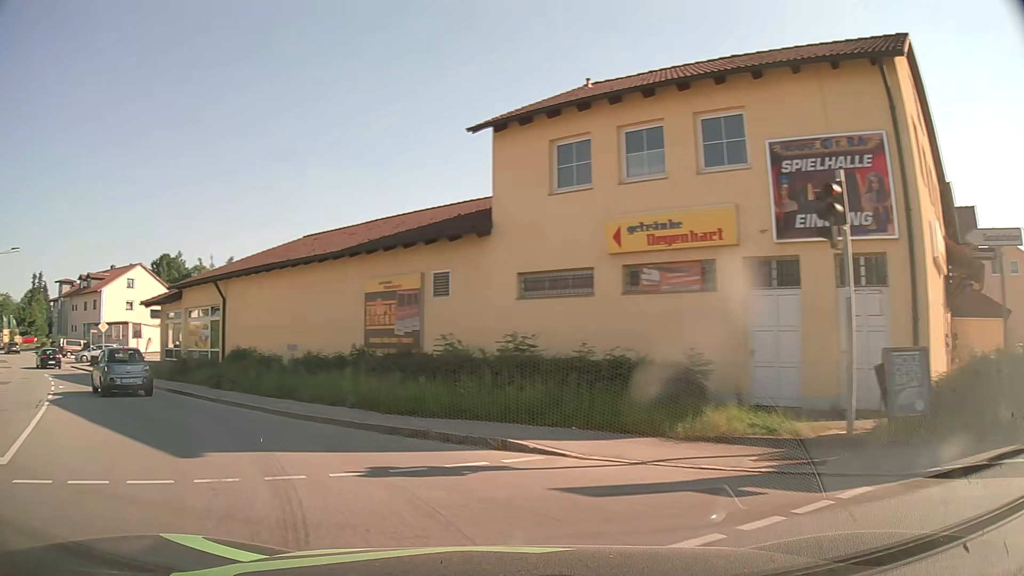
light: Day
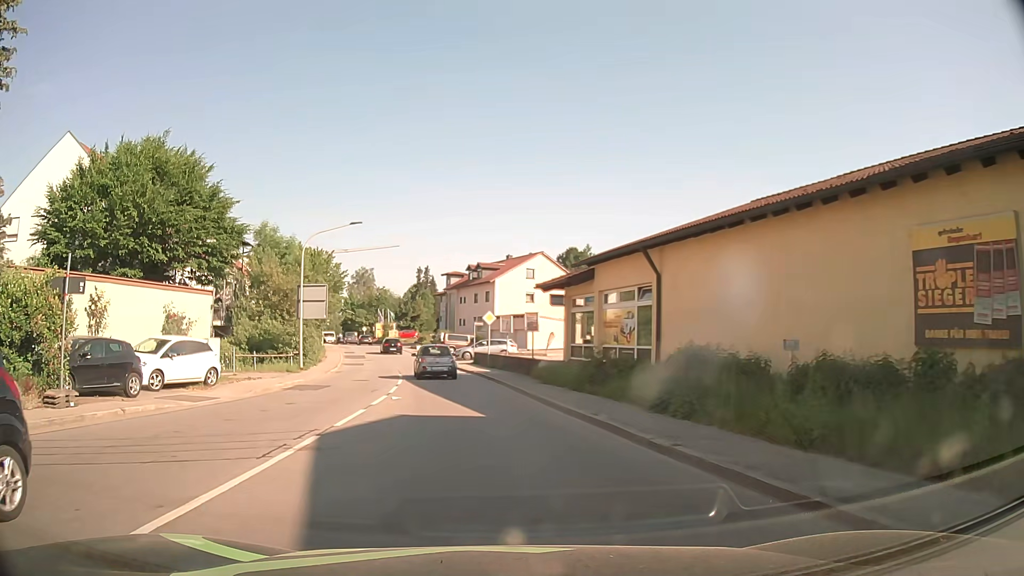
(-3.2, +8.5) m; -35°
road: secondary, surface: asphalt
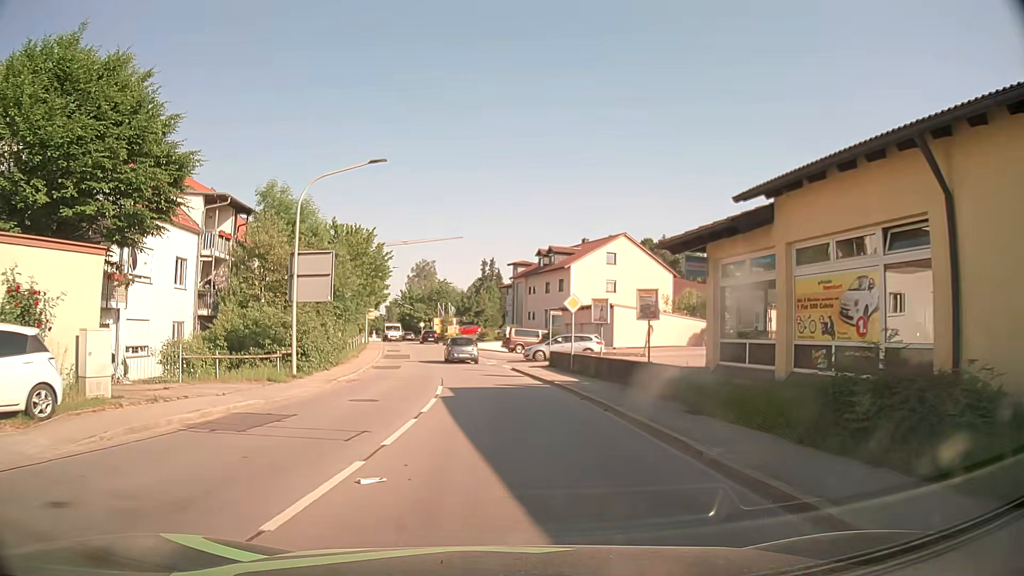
(-0.8, +11.6) m; -6°
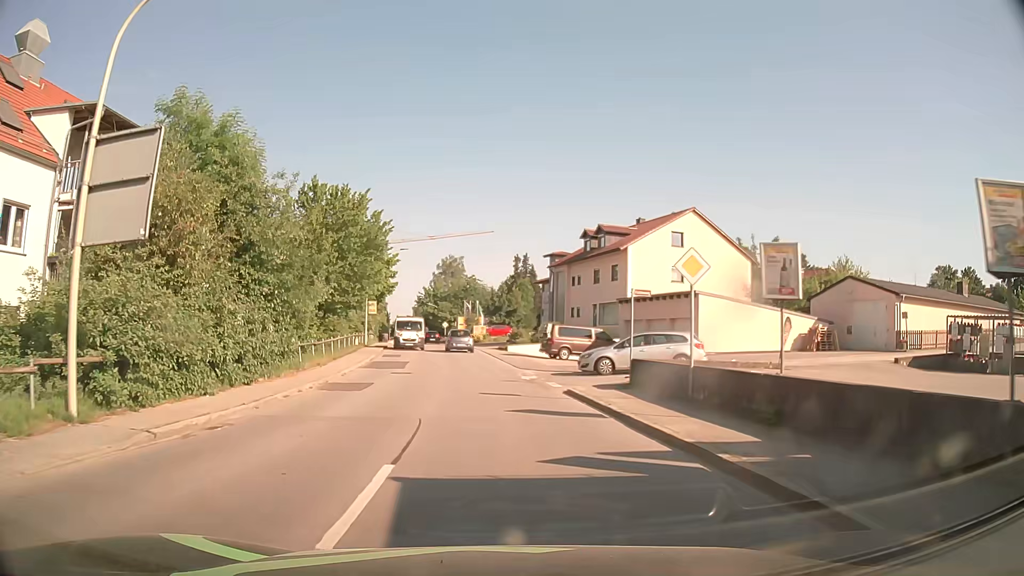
(-0.3, +14.3) m; -2°
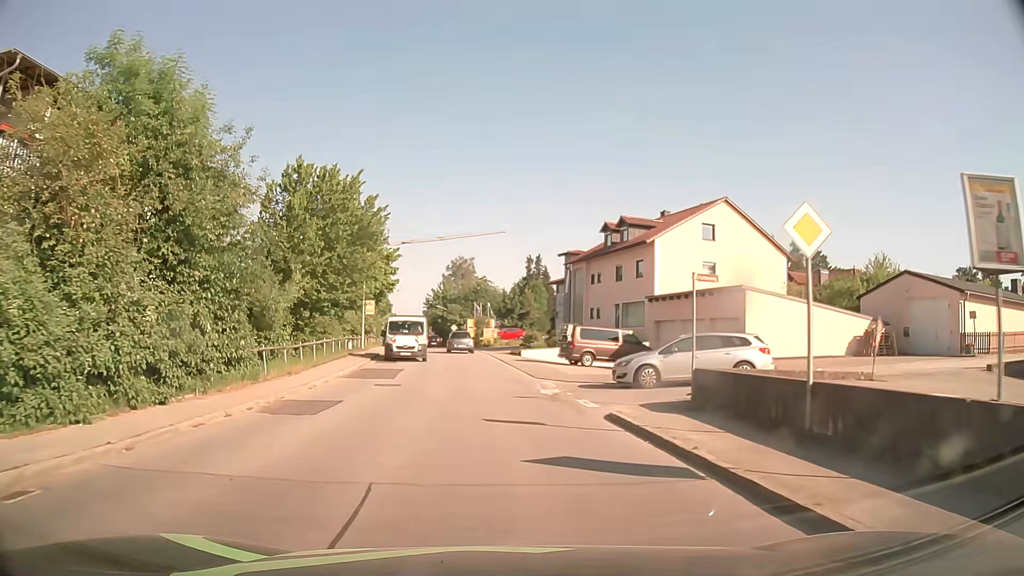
(-0.1, +5.3) m; -2°
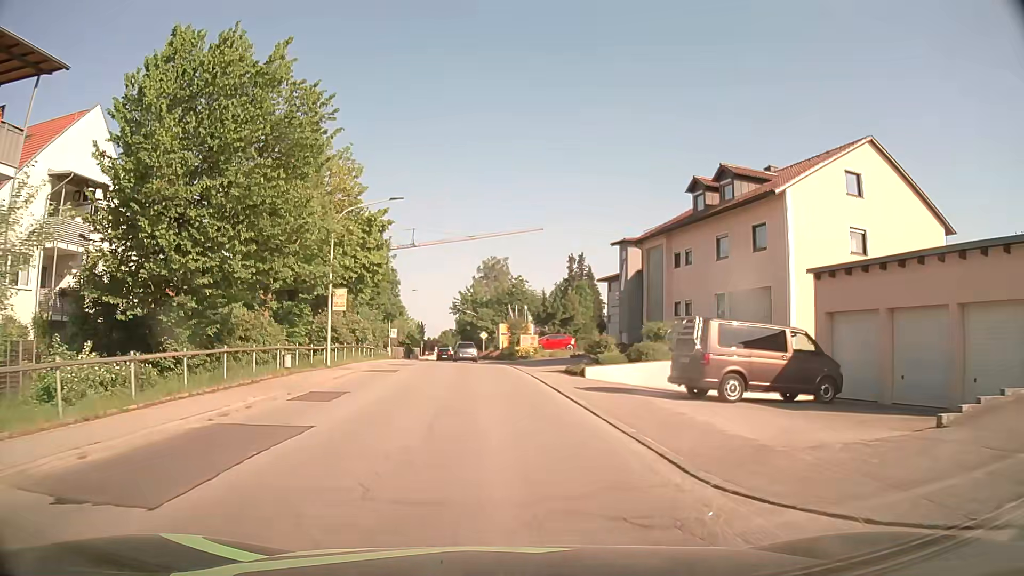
(-0.4, +17.0) m; -3°
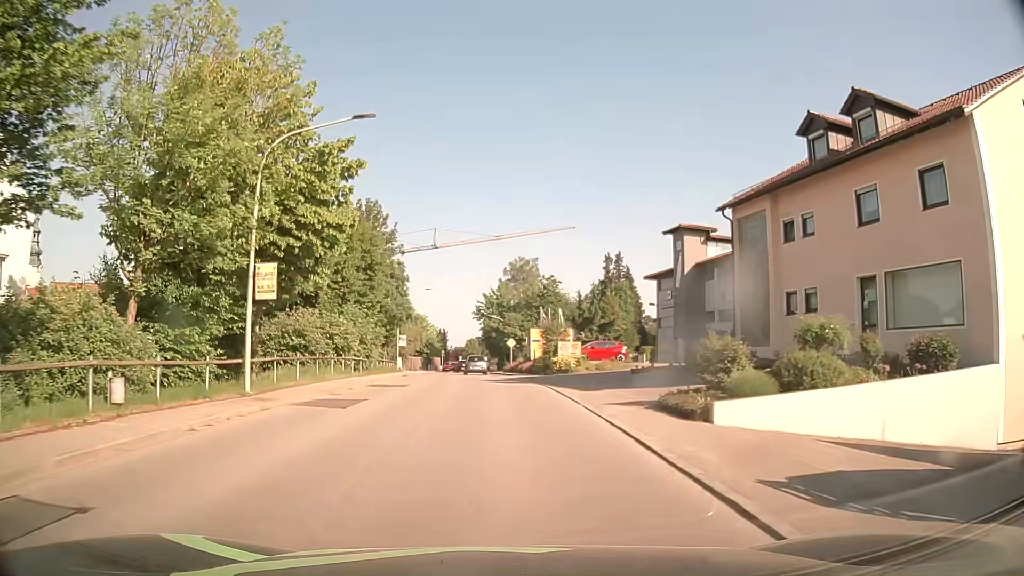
(-0.3, +12.1) m; -2°
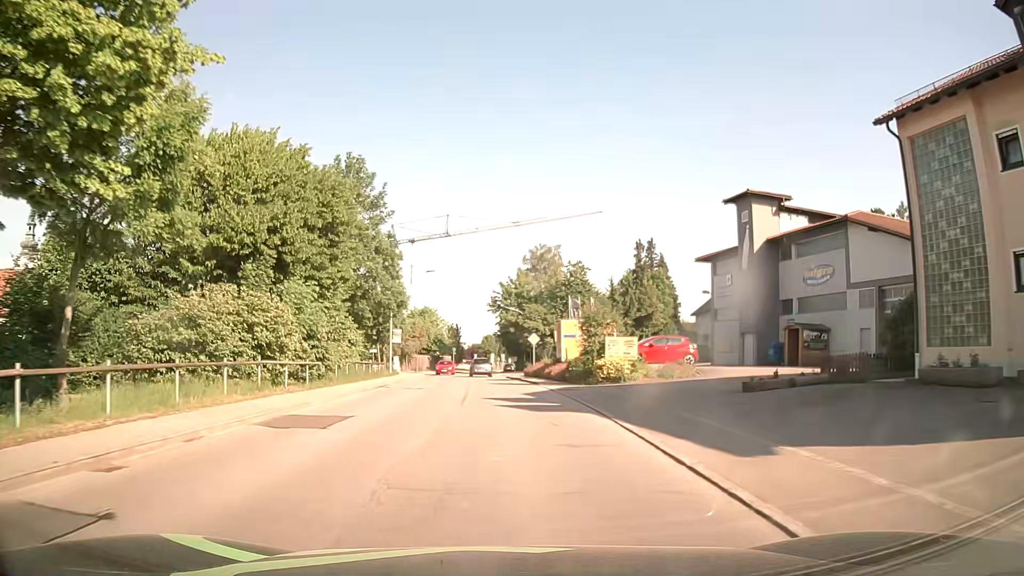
(-0.2, +12.5) m; -2°
(0, +10) (0, +20) (0, +30) (-1, +40) (-2, +50) (-2, +60) (-2, +70) (-2, +80) (-1, +90) (0, +100) m
